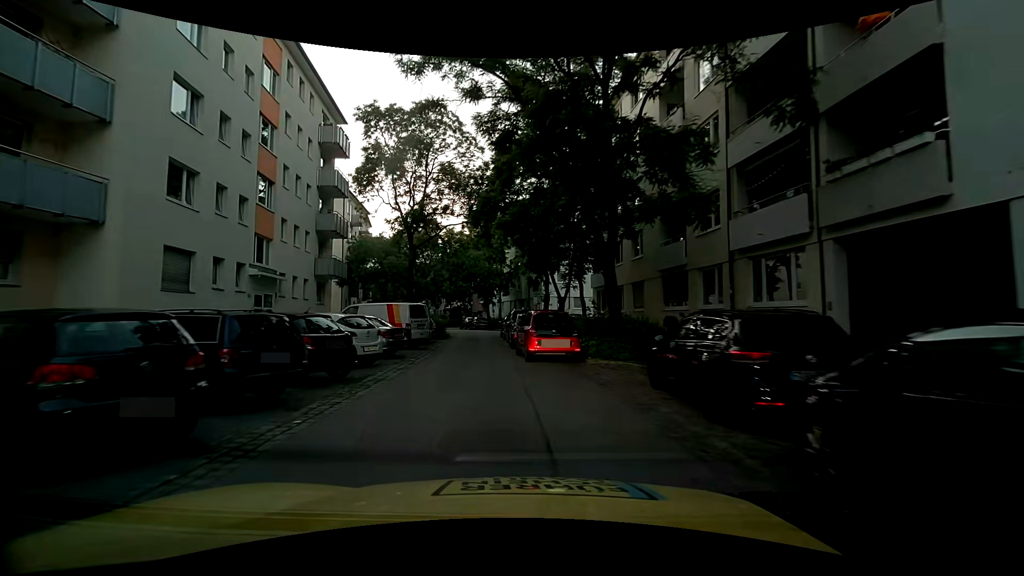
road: residential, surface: asphalt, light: Sunrise
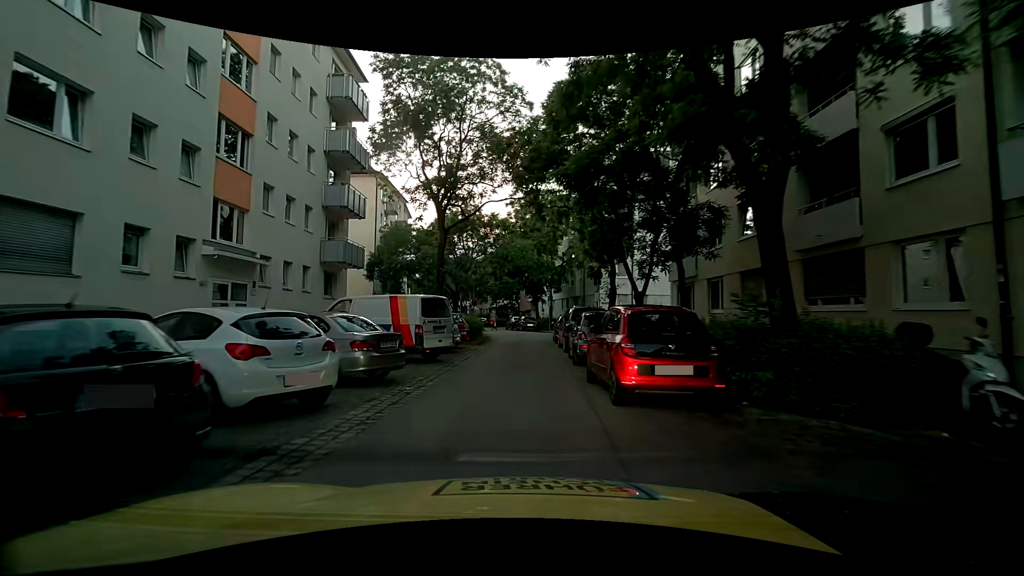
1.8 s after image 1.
(-0.2, +7.0) m; -6°
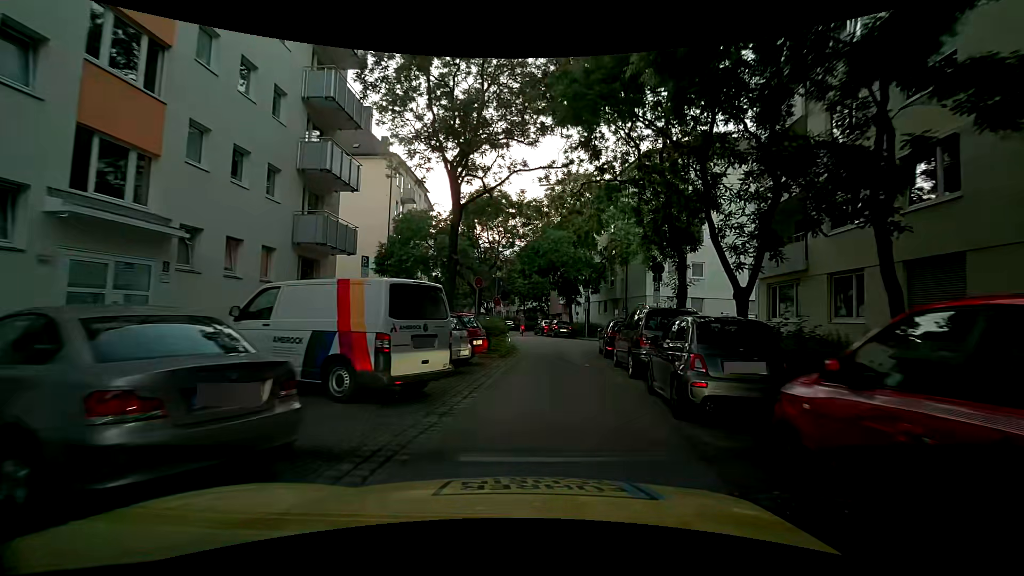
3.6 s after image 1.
(0.0, +6.5) m; -2°
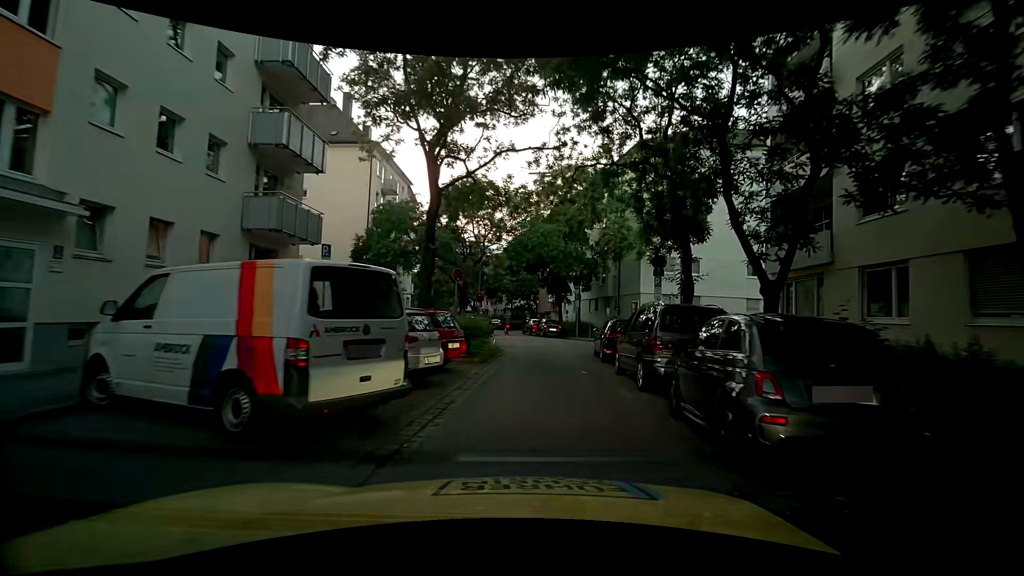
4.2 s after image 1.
(+0.1, +2.4) m; +1°
